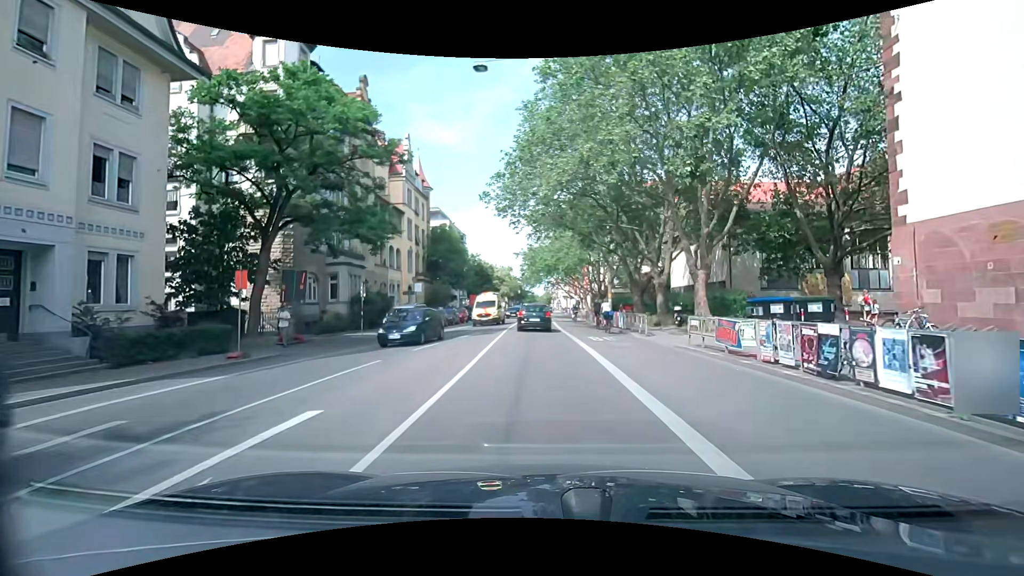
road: secondary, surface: asphalt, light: Day
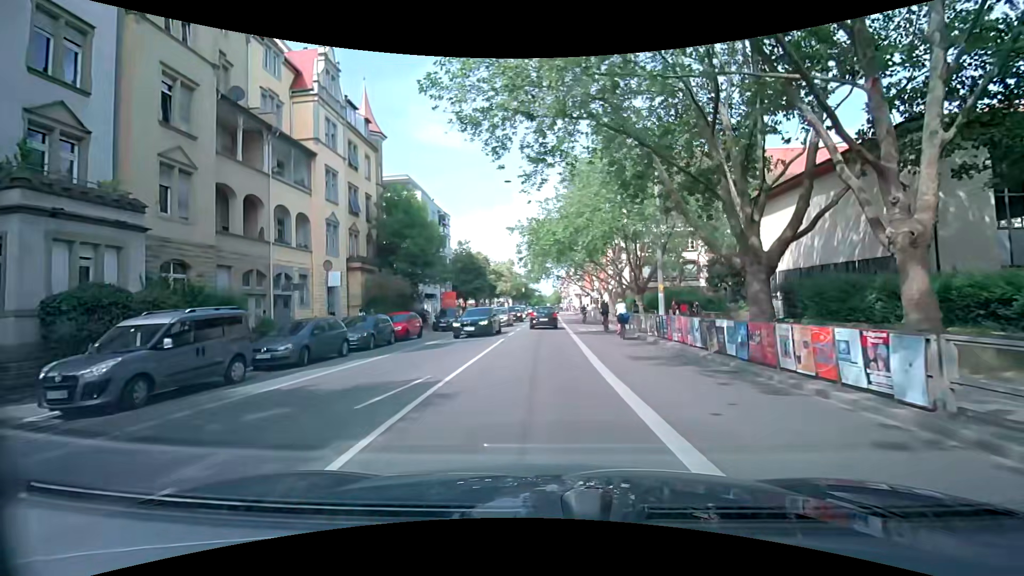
(-0.1, +21.5) m; 0°
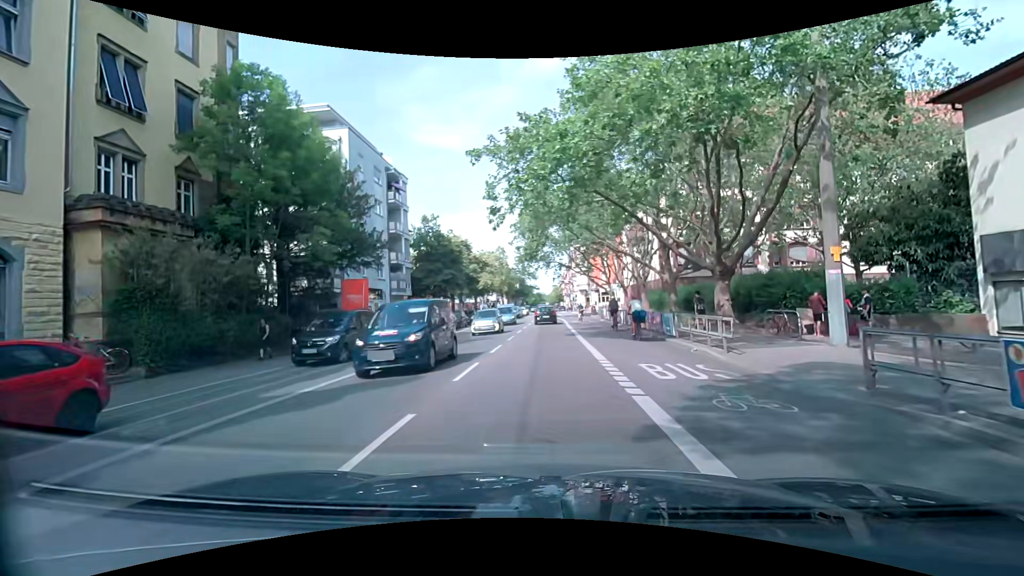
(-0.5, +20.7) m; -1°
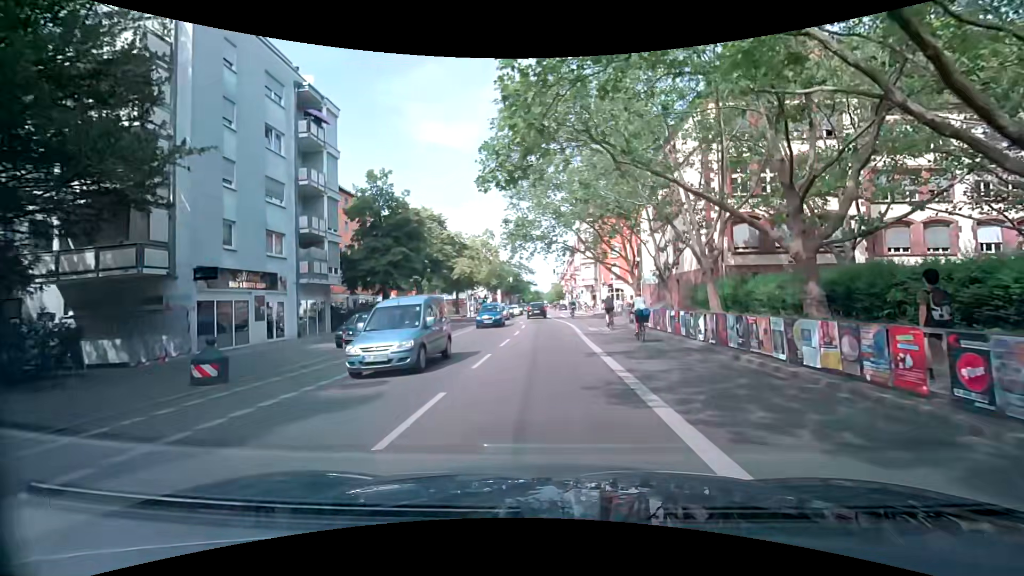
(0.0, +16.5) m; +1°
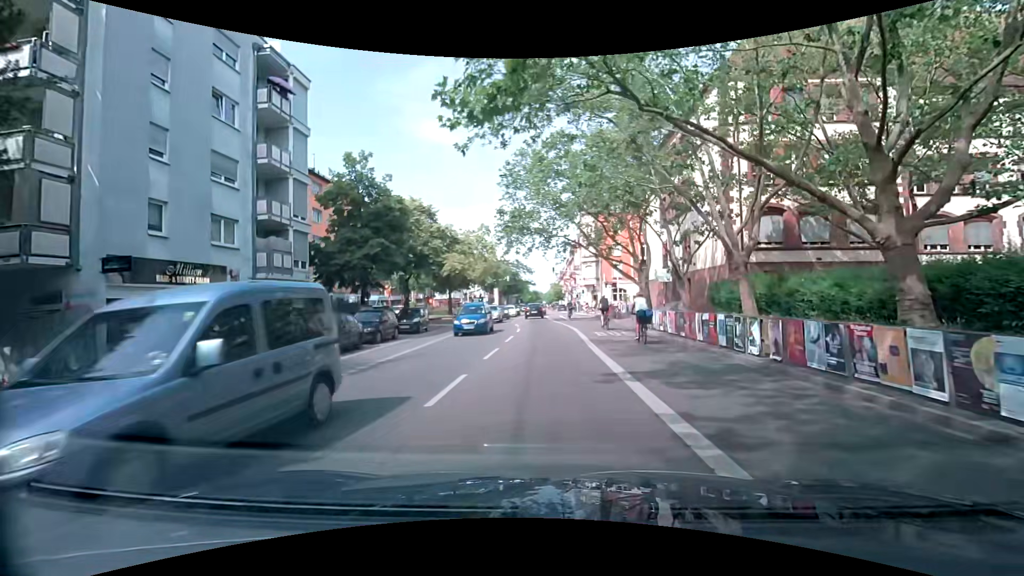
(0.0, +4.1) m; -2°
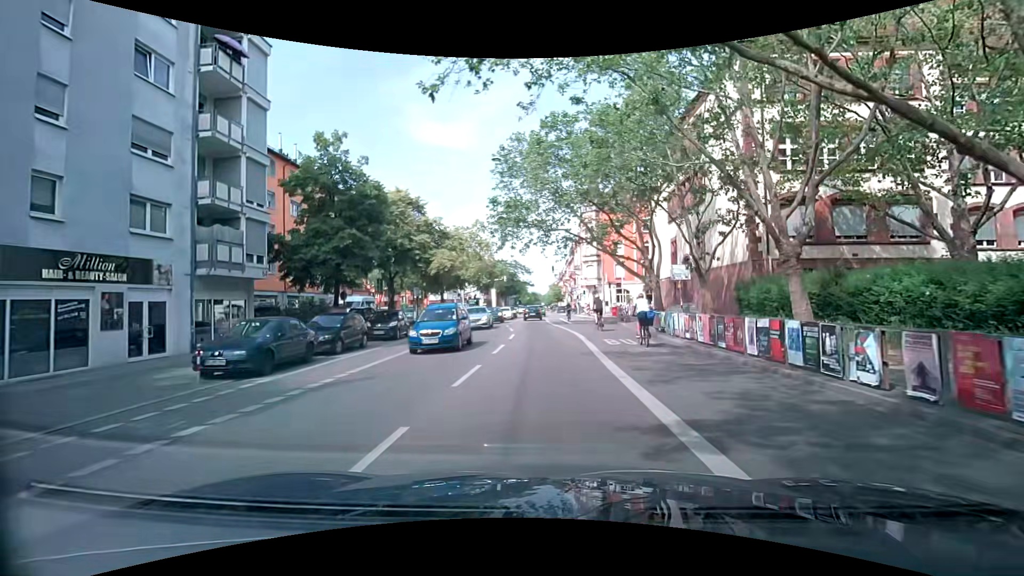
(+0.1, +4.1) m; -1°
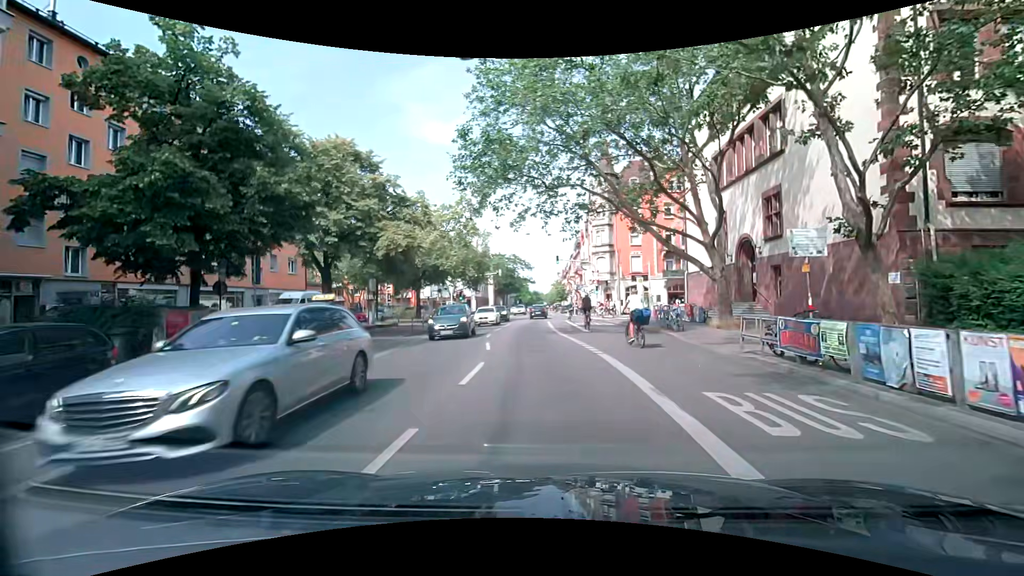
(+0.3, +12.2) m; +2°
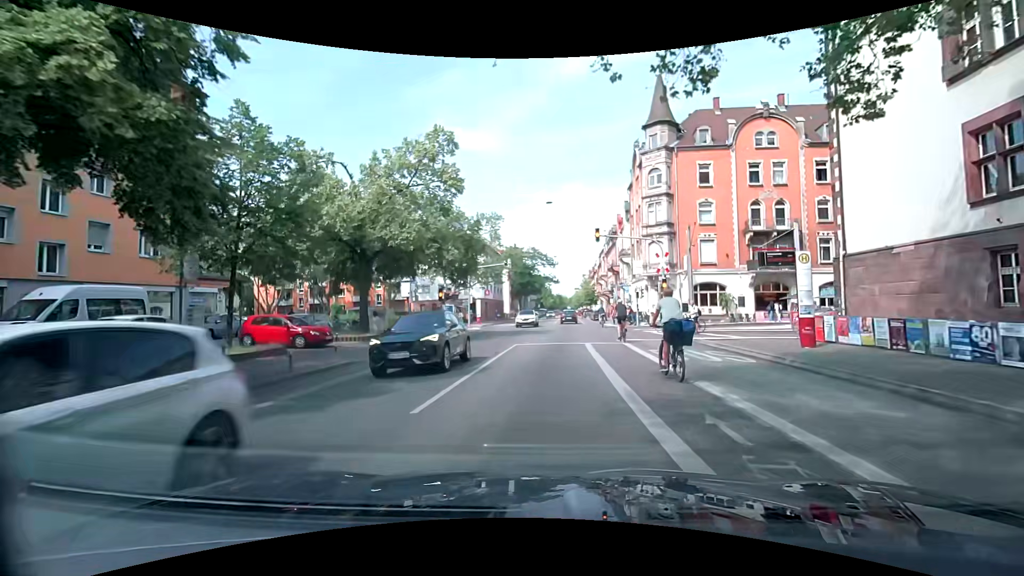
(-0.5, +19.8) m; -4°
(0, +10) (0, +20) (+1, +30) (+2, +40) (+3, +50) (+3, +60) (+4, +70) (+5, +80) (+5, +90) (+6, +100) m
